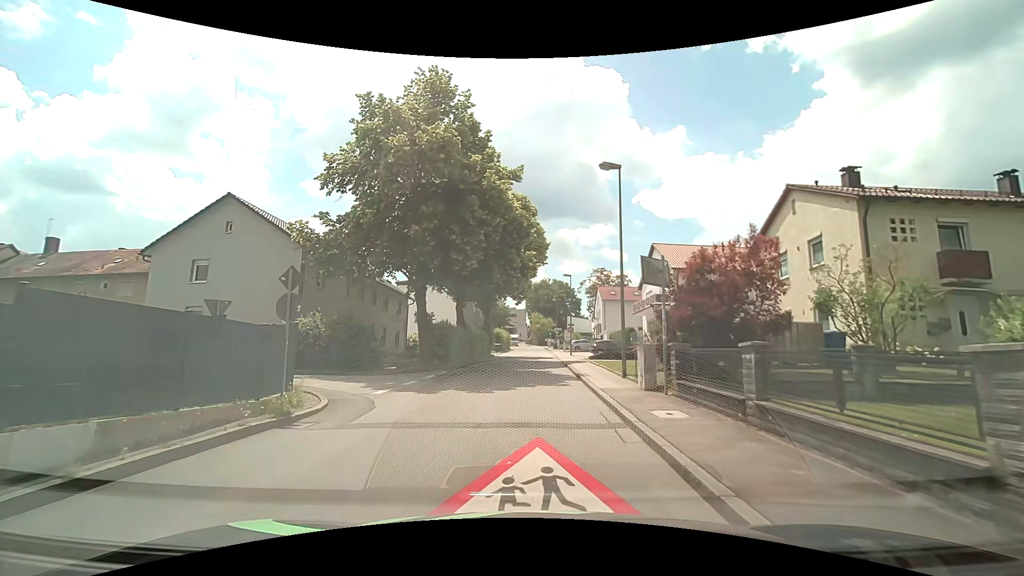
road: unclassified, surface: asphalt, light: Day
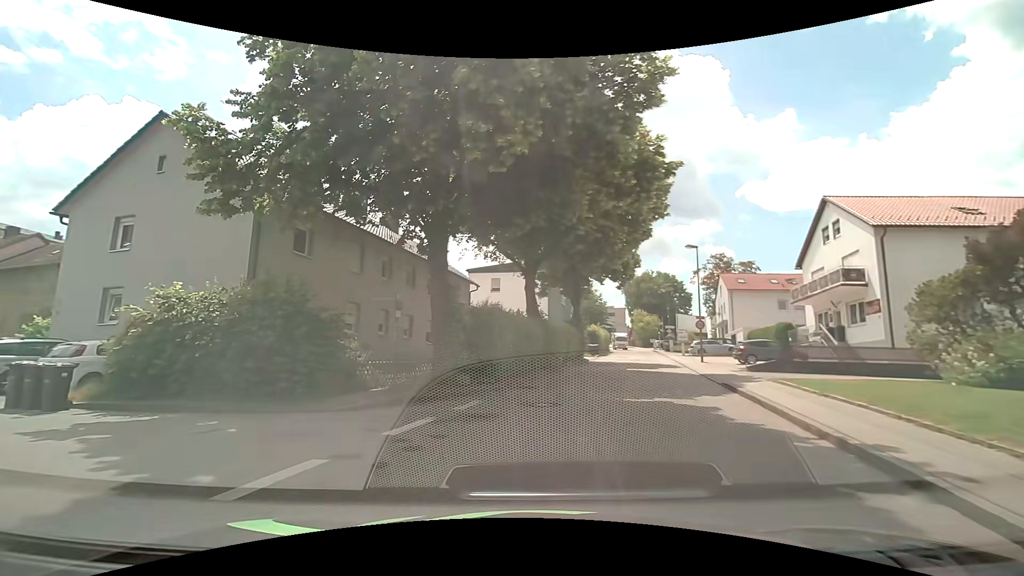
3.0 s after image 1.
(-0.1, +13.2) m; -10°
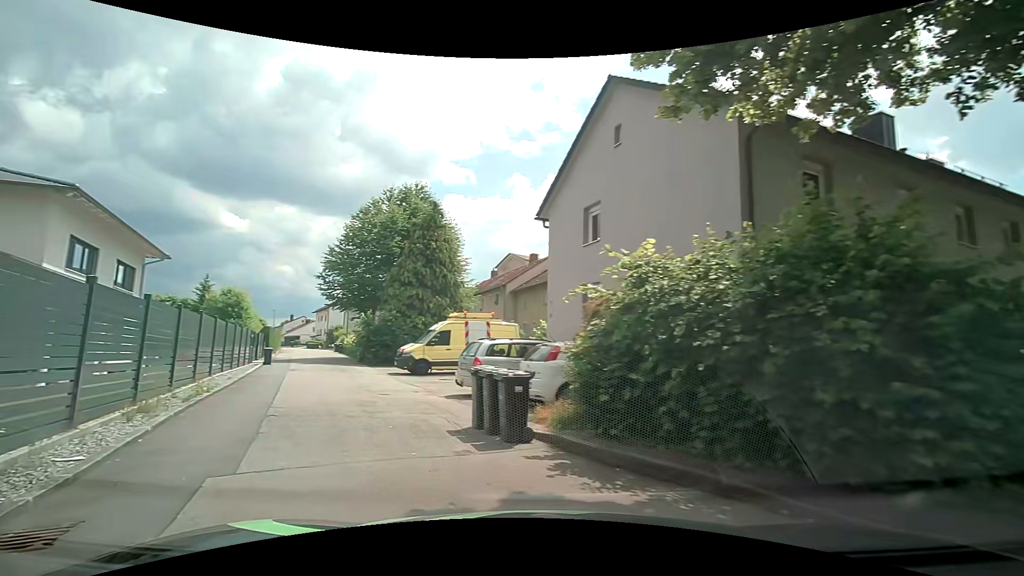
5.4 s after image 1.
(-2.6, +6.4) m; -50°
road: residential
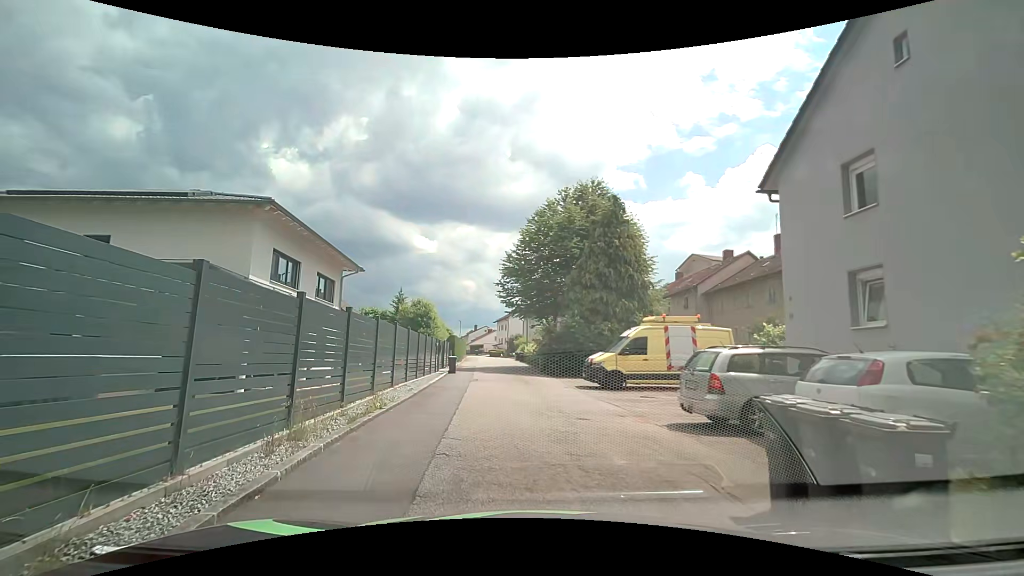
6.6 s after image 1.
(-0.6, +3.2) m; -19°
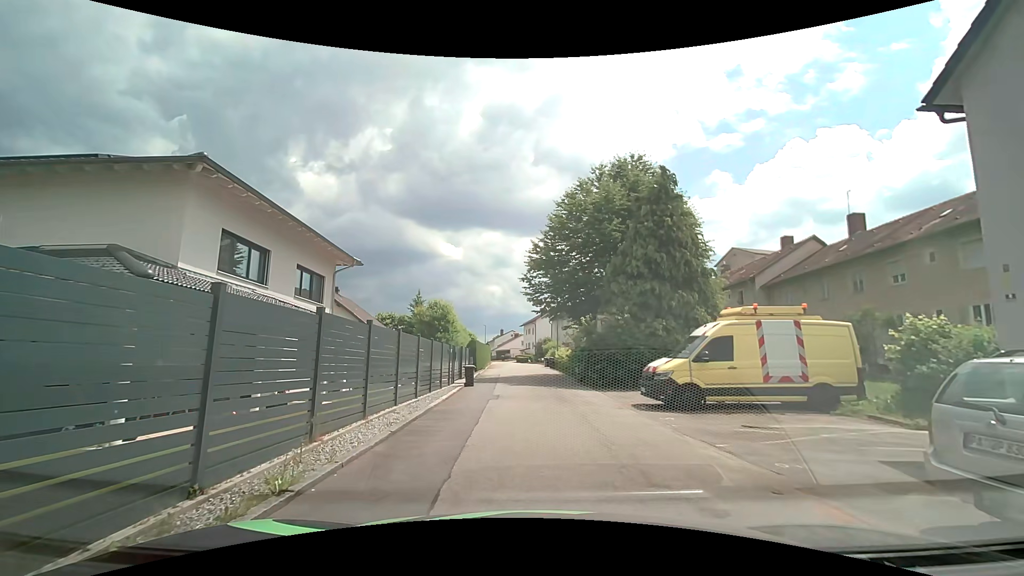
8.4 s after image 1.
(-0.3, +5.3) m; -4°
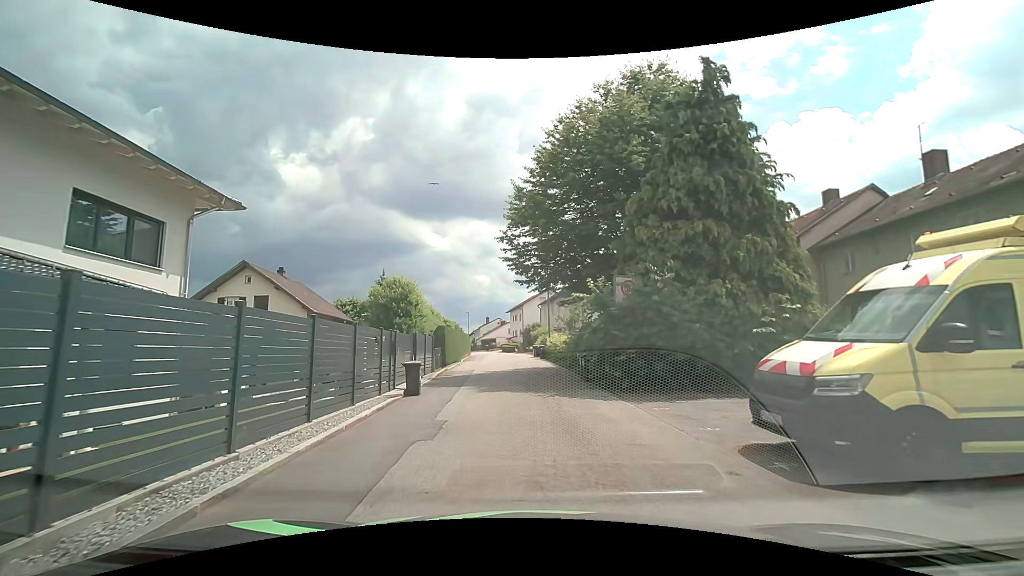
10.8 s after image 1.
(0.0, +8.8) m; +1°
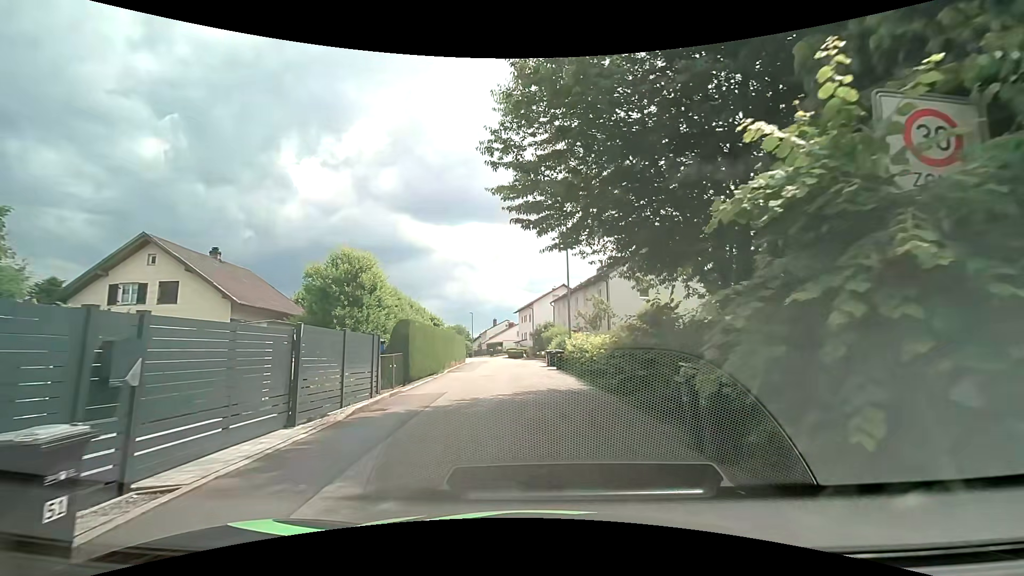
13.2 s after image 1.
(-0.1, +11.1) m; -1°
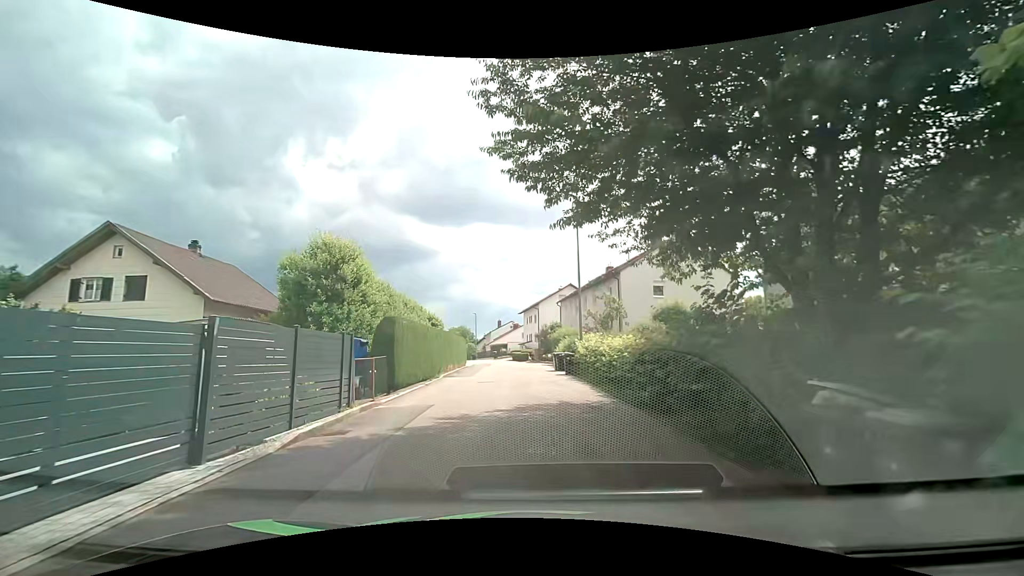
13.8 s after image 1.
(-0.1, +2.8) m; -1°
